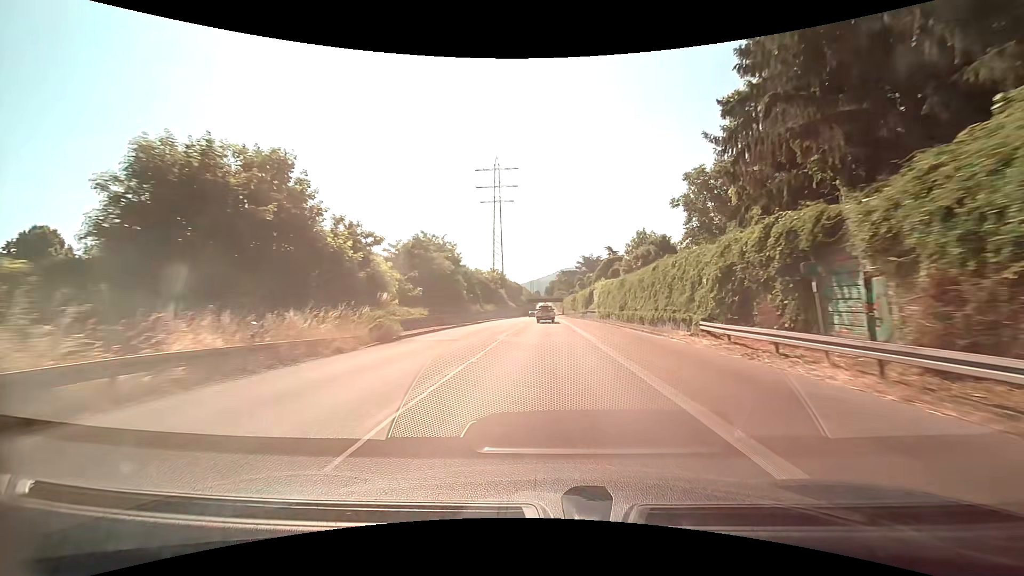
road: trunk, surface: asphalt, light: Day
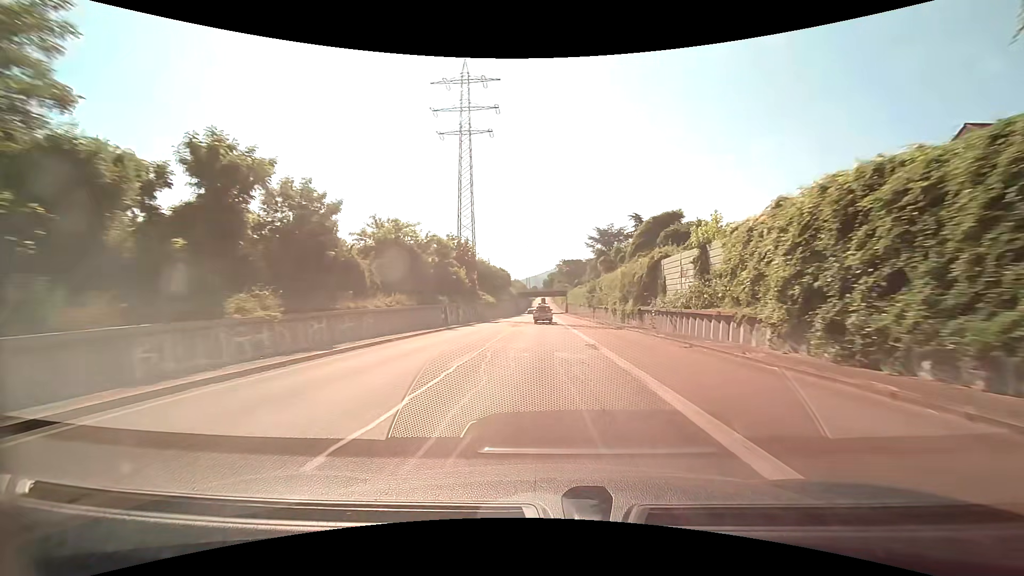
(+0.1, +48.4) m; 0°
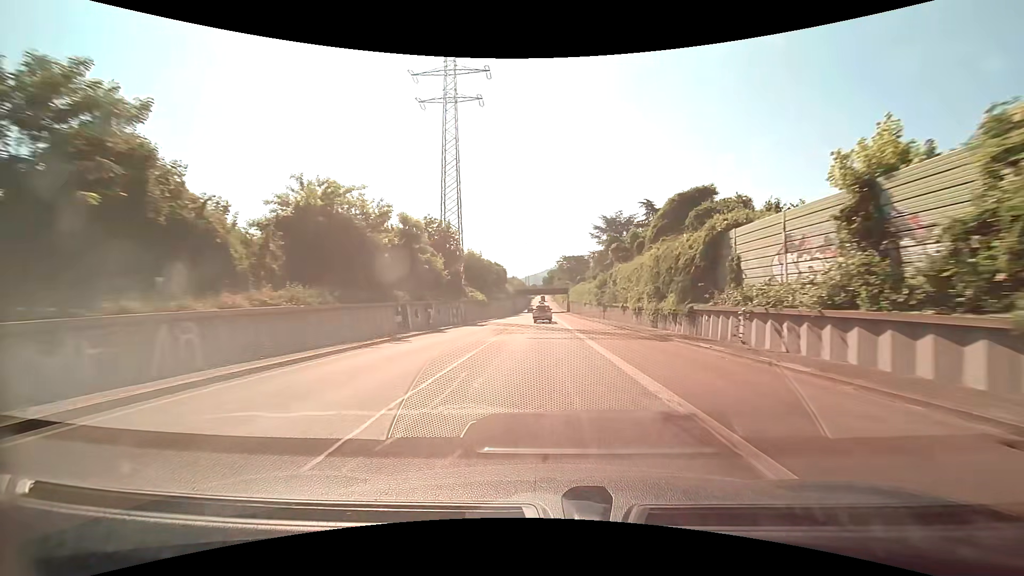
(0.0, +12.1) m; 0°
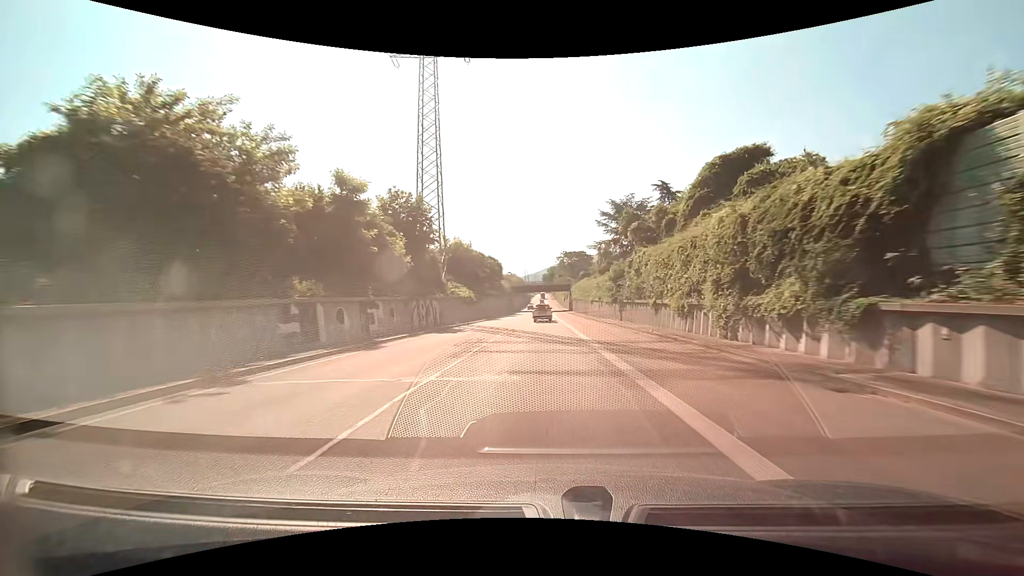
(-0.1, +12.1) m; 0°
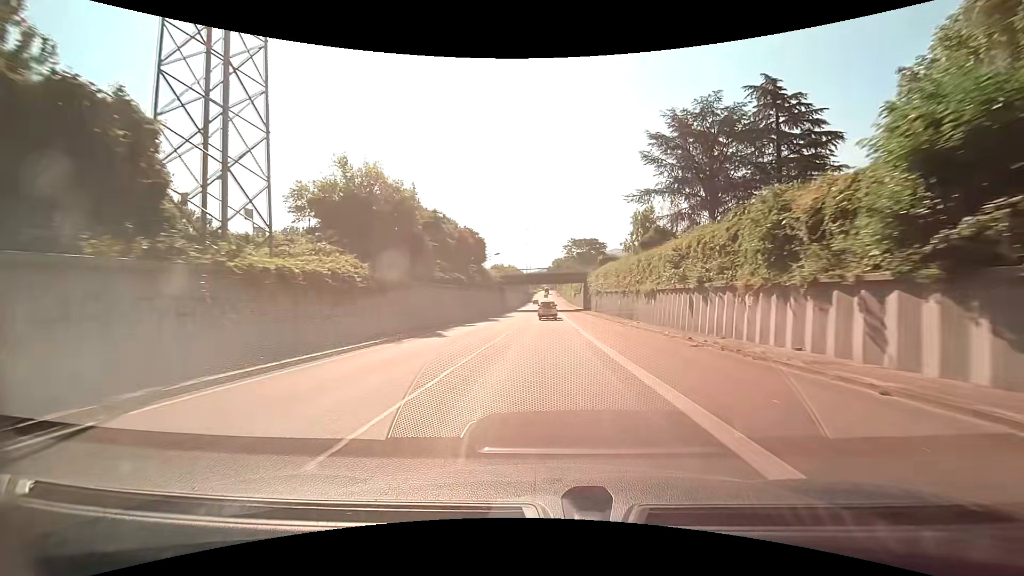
(-0.2, +36.0) m; -1°
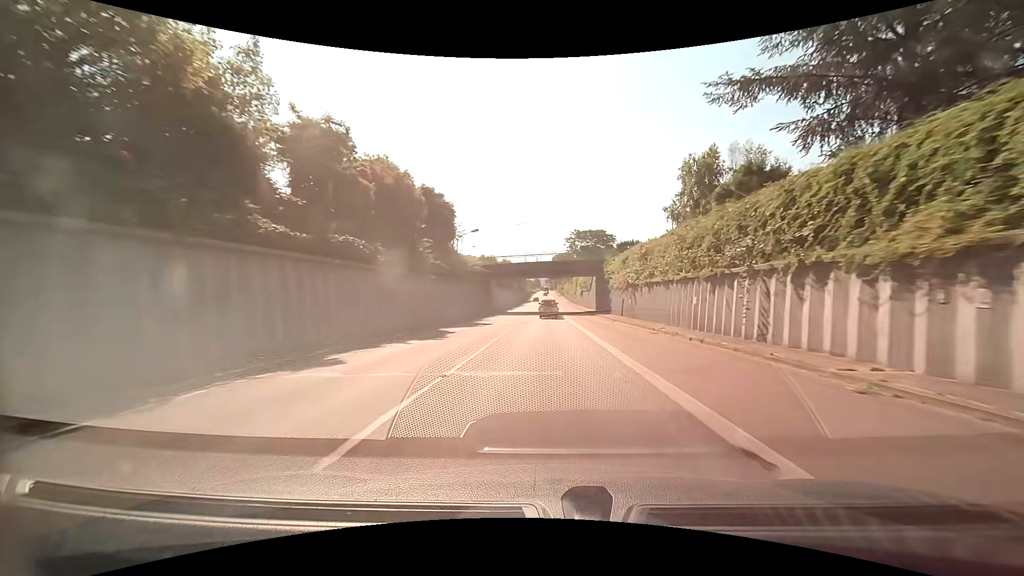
(0.0, +23.8) m; 0°
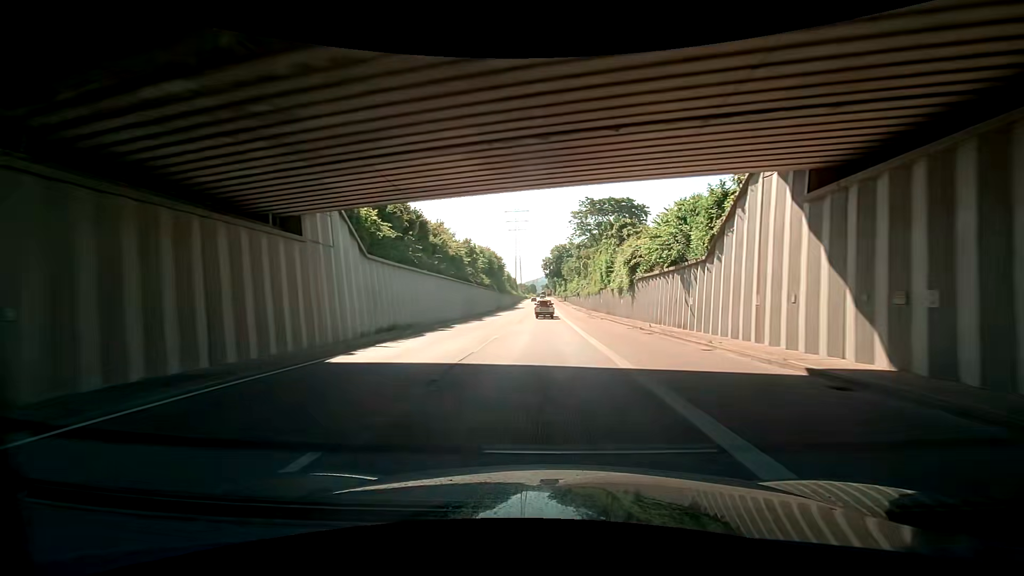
(+0.2, +58.7) m; 0°
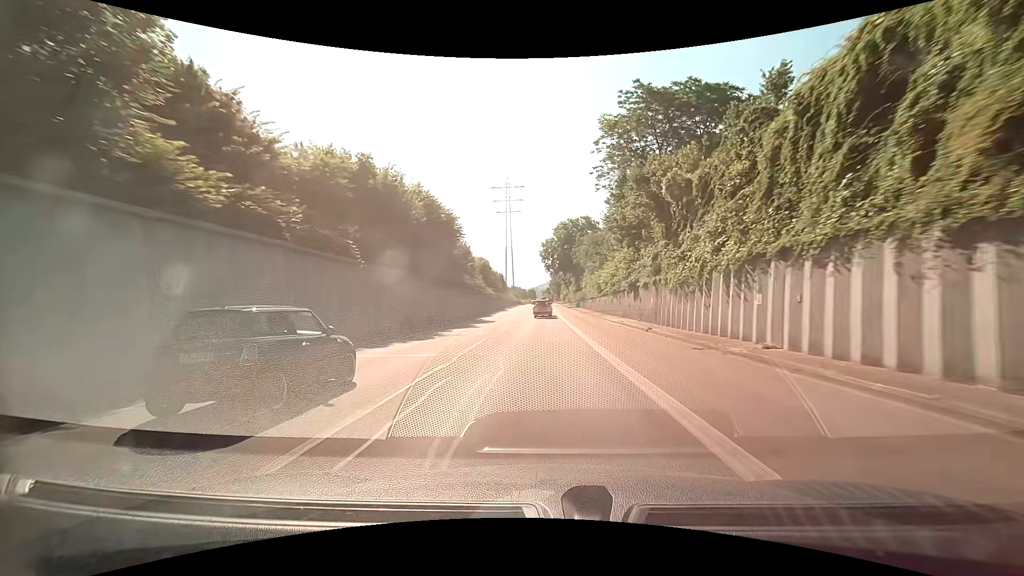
(-0.3, +57.9) m; 0°
(0, +10) (0, +20) (0, +30) (0, +40) (0, +50) (0, +60) (0, +70) (0, +80) (0, +90) (-1, +100) m
